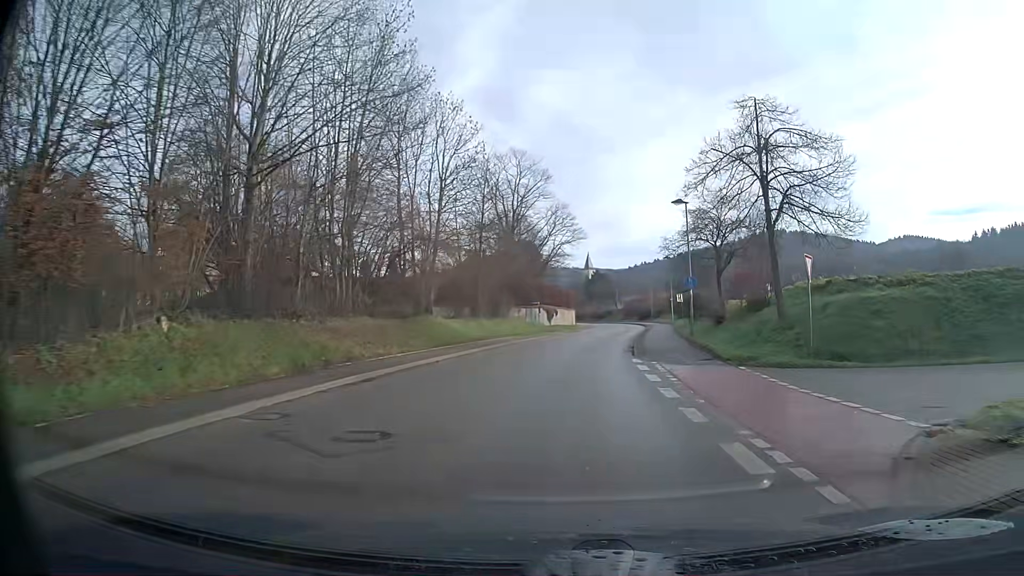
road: secondary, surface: asphalt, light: Day
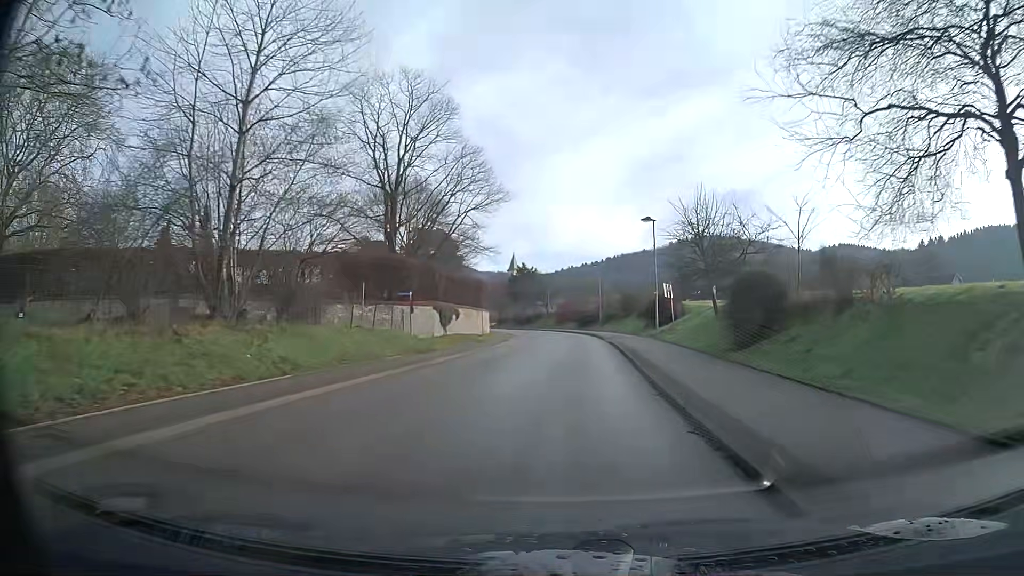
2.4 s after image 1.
(+1.6, +28.5) m; +6°
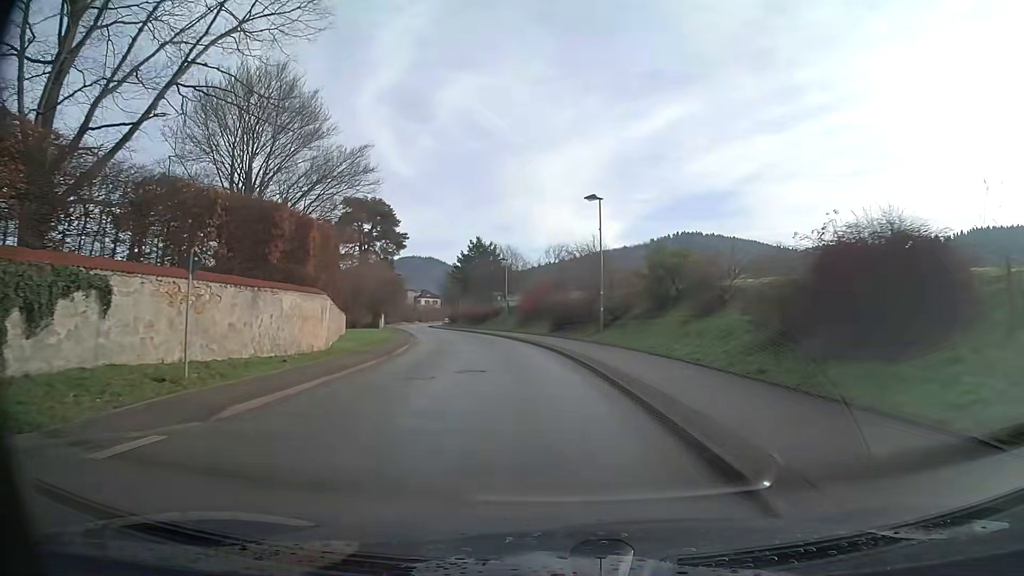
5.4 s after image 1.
(+0.9, +36.9) m; 0°
(0, +10) (-1, +20) (-2, +30) (-4, +40) (-6, +50) (-8, +59) (-10, +69) (-13, +79) (-16, +88) (-18, +98) m
